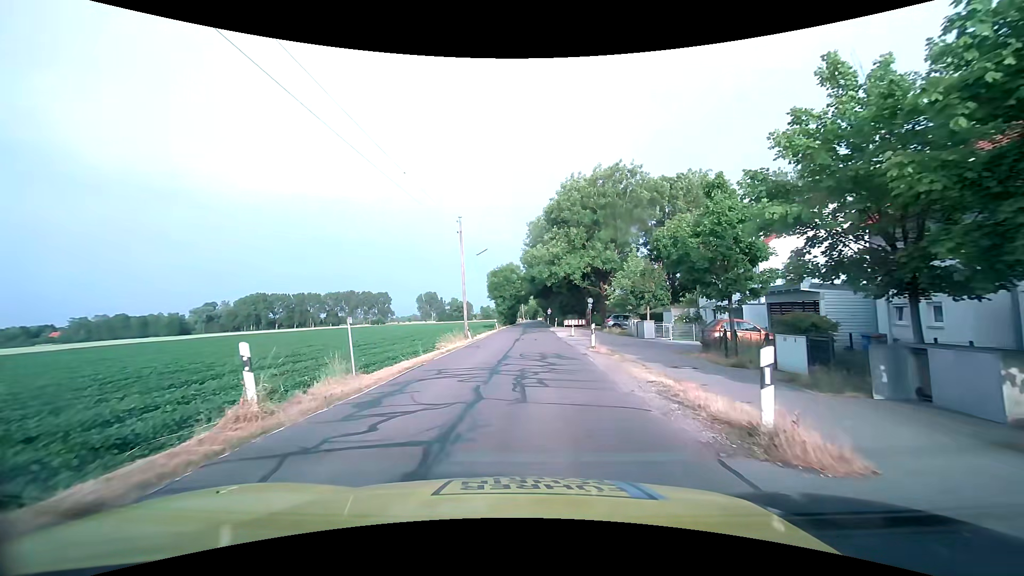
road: tertiary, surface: asphalt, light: Day
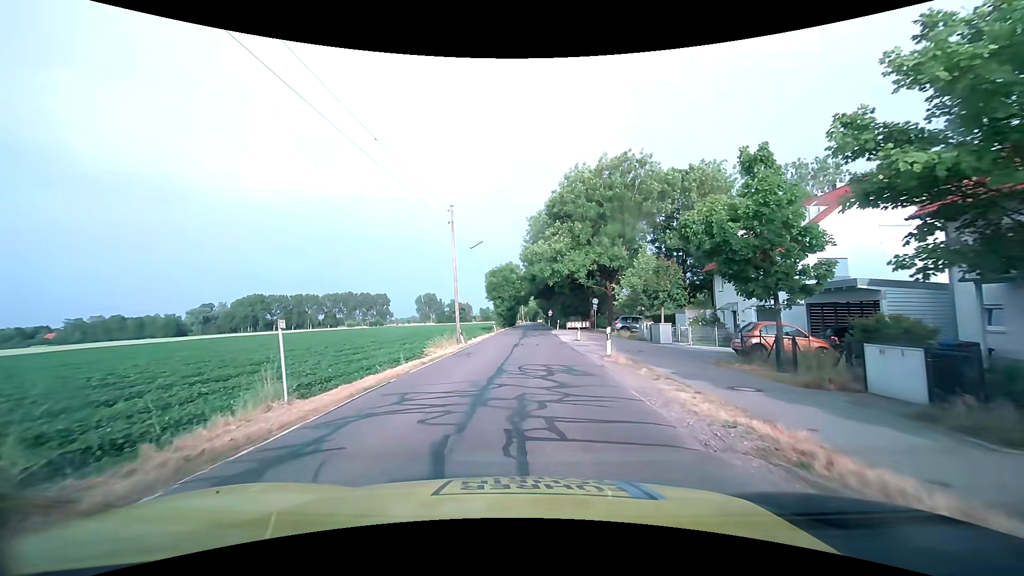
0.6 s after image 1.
(0.0, +4.0) m; 0°
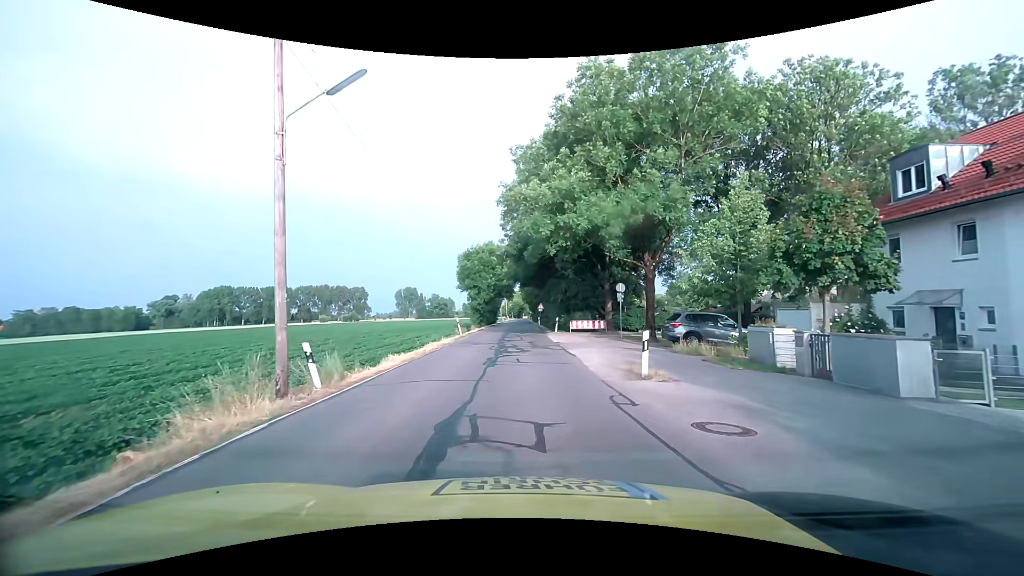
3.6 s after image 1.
(+0.4, +20.0) m; +2°
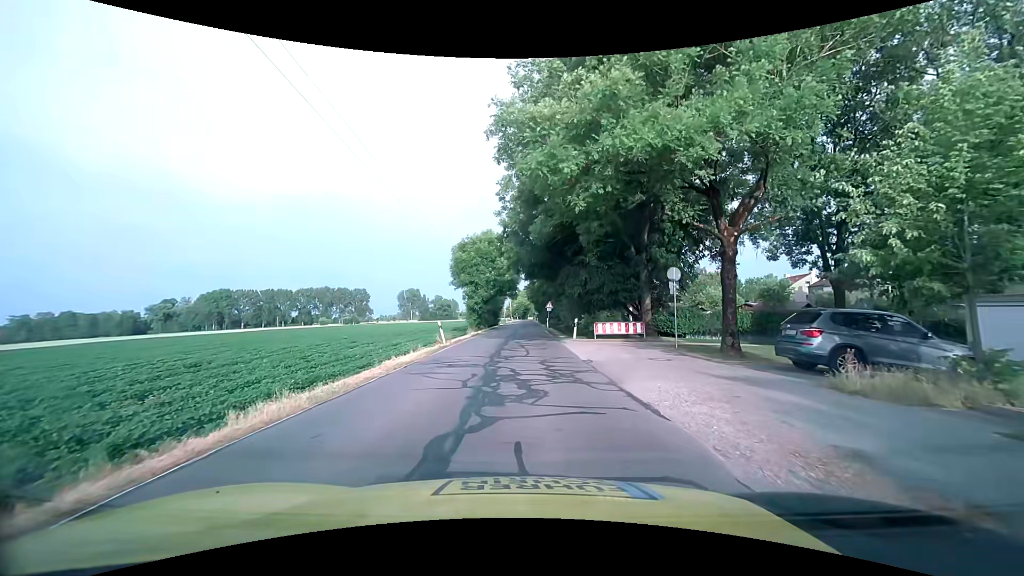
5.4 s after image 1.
(-0.1, +10.1) m; -1°
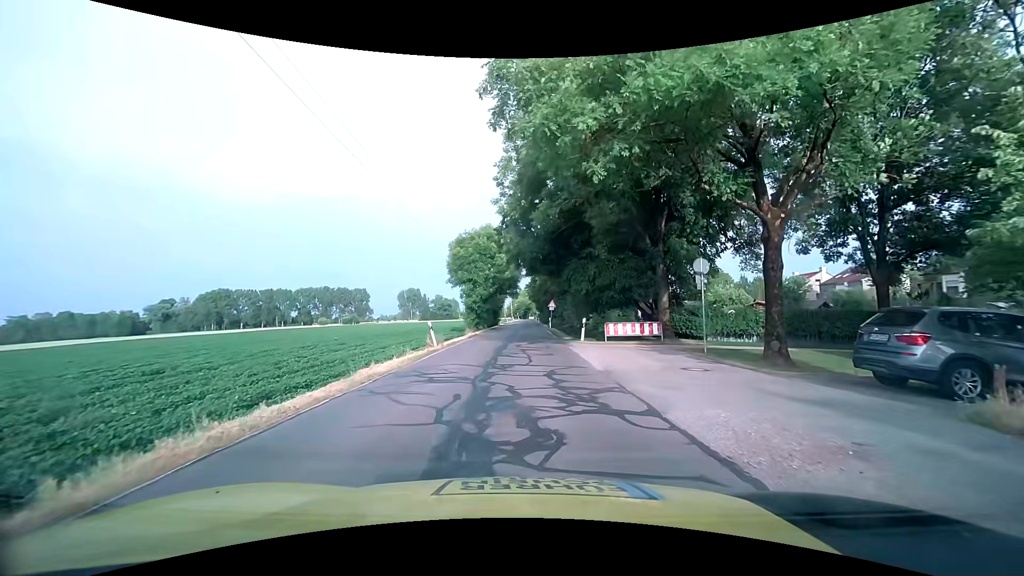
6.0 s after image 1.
(0.0, +3.1) m; 0°
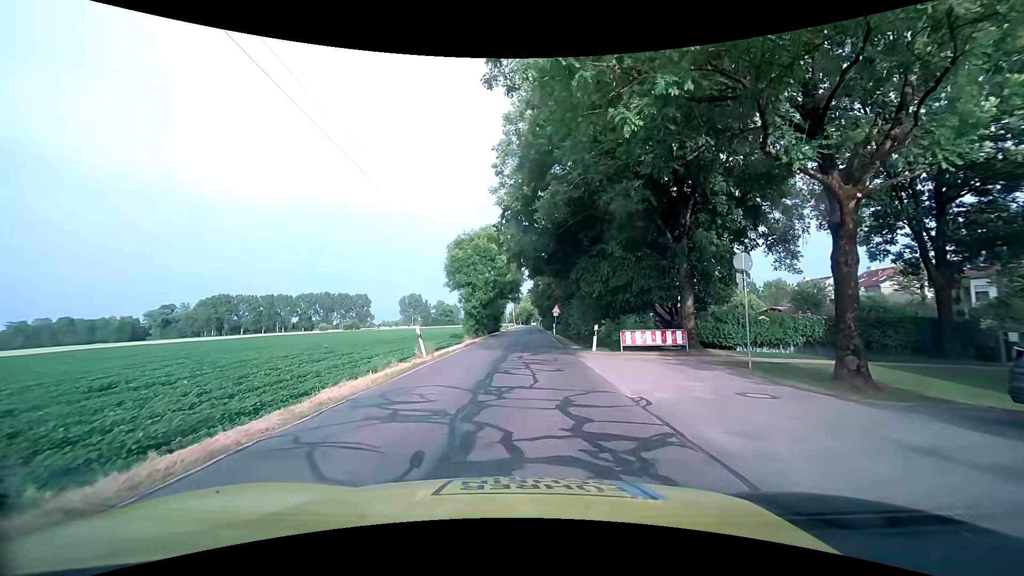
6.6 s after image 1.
(0.0, +3.3) m; 0°
(0, +10) (0, +20) (0, +30) (0, +40) (+1, +50) (+1, +60) (+1, +70) (+1, +80) (+1, +90) (+1, +100) m
